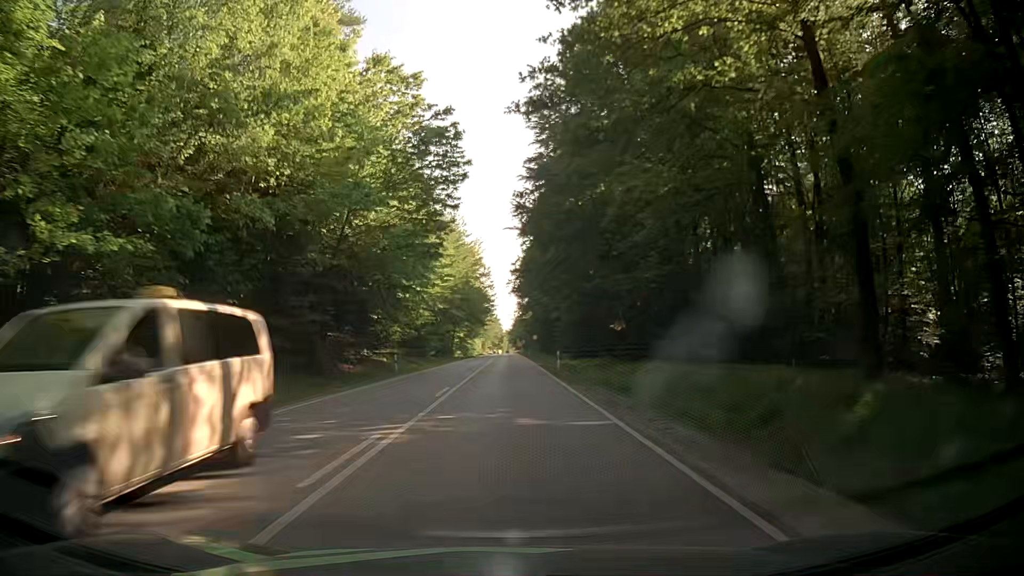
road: secondary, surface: asphalt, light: Day
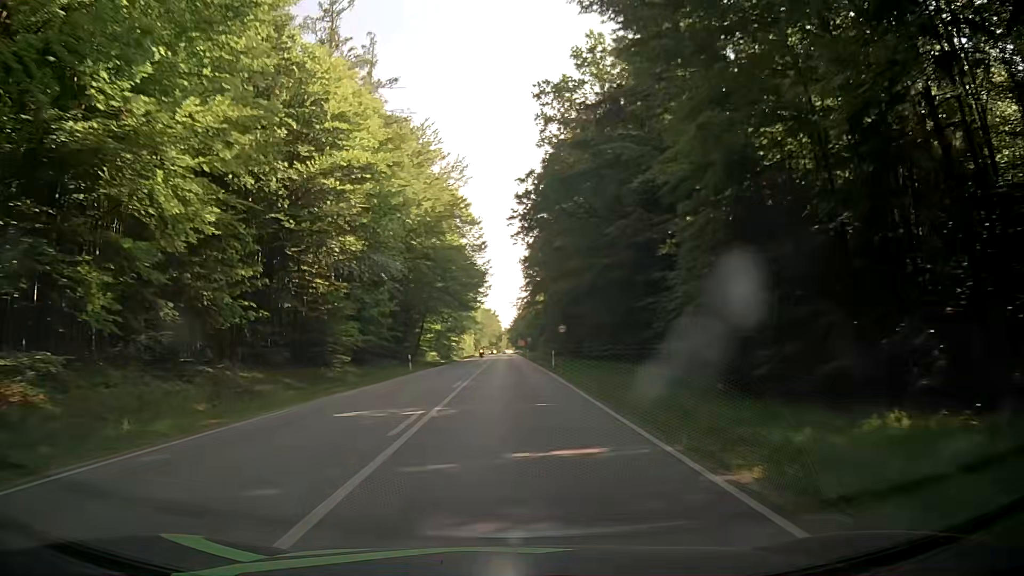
(-0.2, +44.0) m; 0°
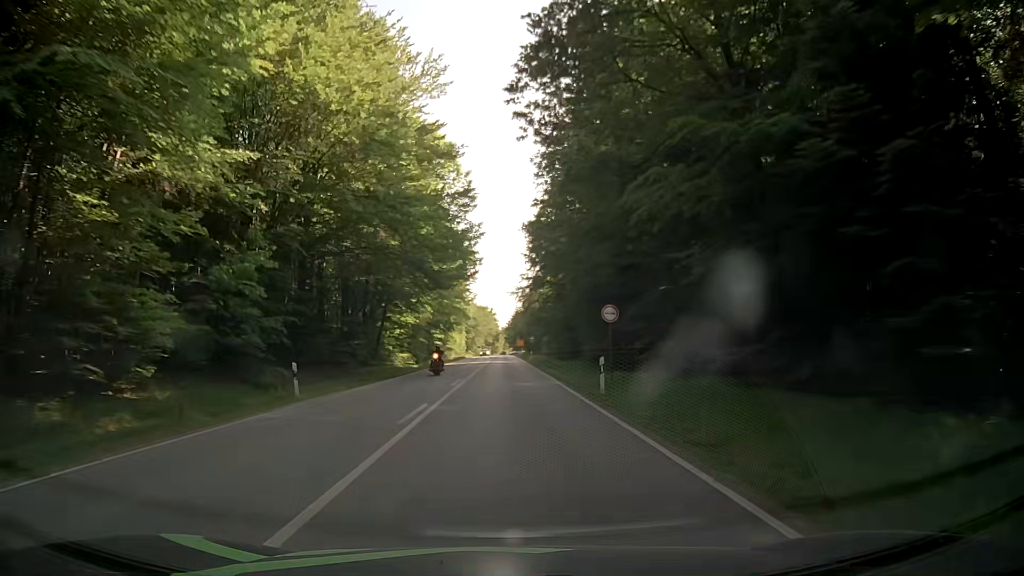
(+0.2, +22.3) m; +1°
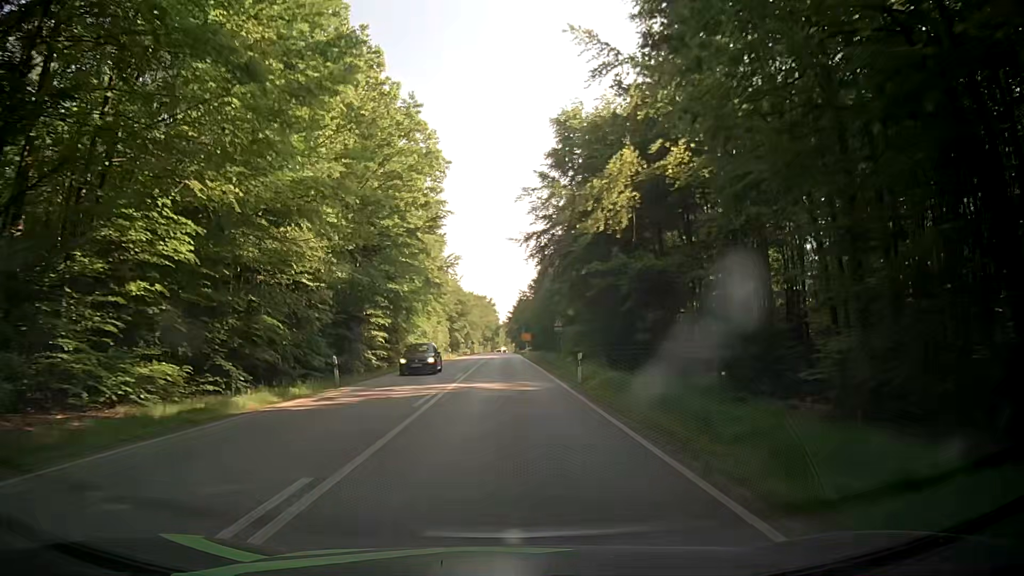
(-0.3, +45.2) m; -1°
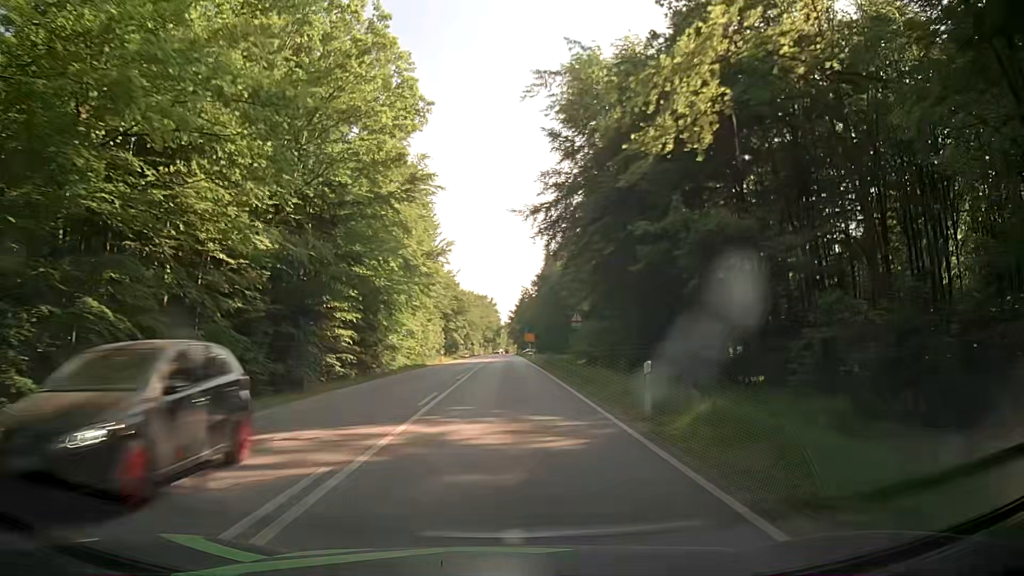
(+0.2, +11.4) m; 0°
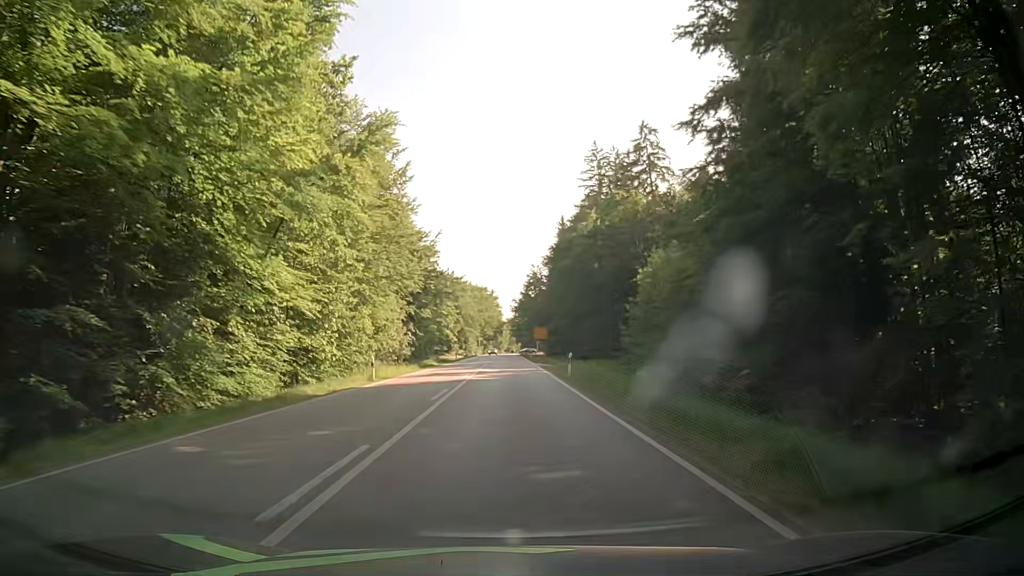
(+0.1, +34.1) m; 0°
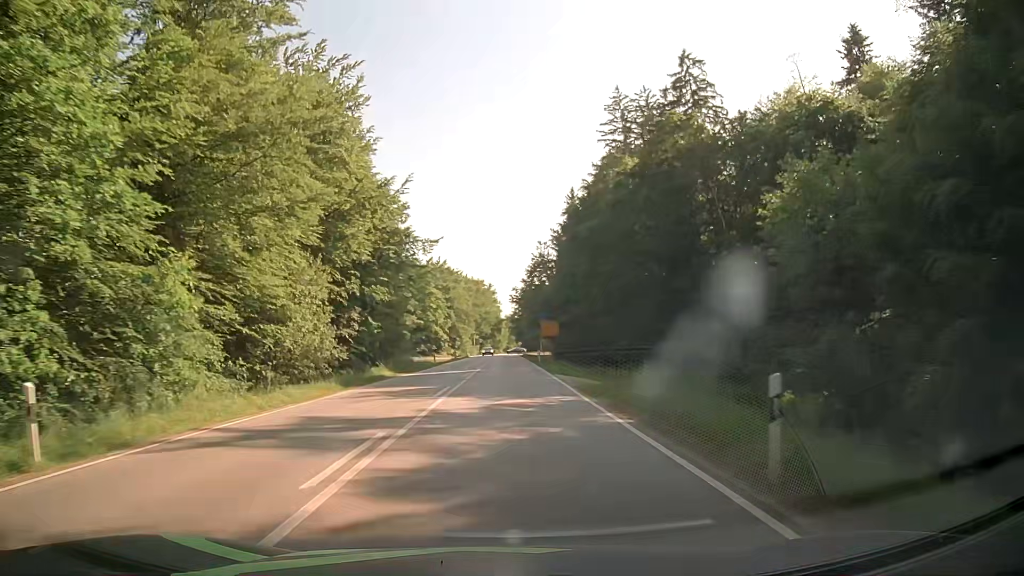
(+0.2, +22.7) m; 0°
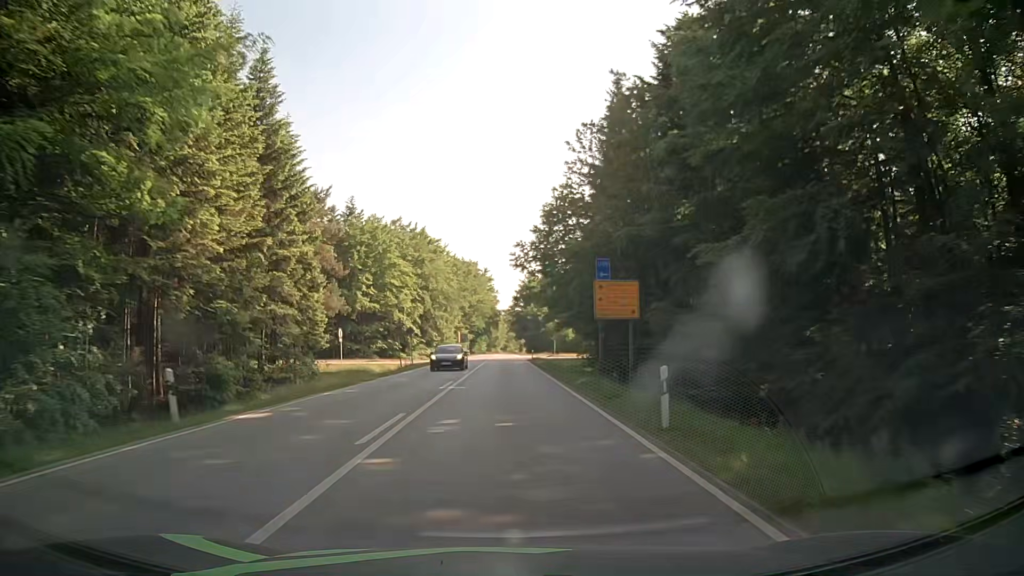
(-0.1, +45.0) m; 0°
(0, +10) (0, +20) (0, +30) (0, +40) (0, +50) (0, +60) (0, +70) (0, +80) (0, +90) (0, +100) m
